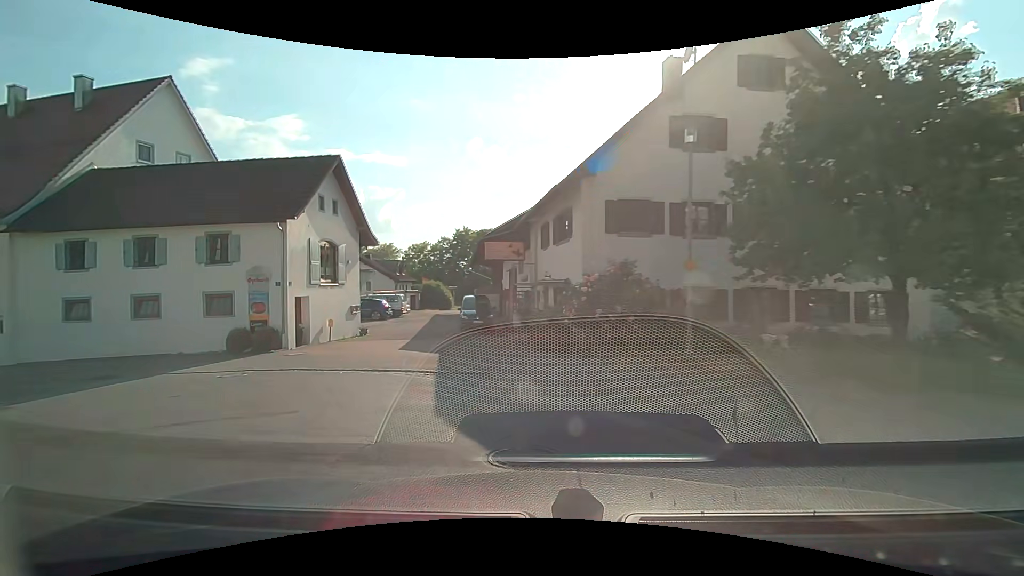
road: tertiary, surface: asphalt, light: Day
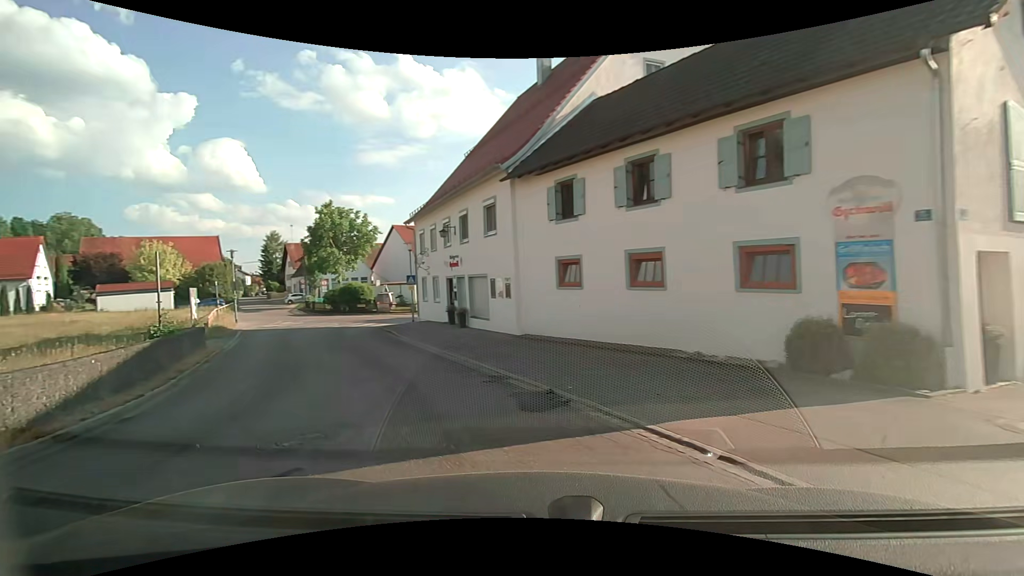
(-5.0, +10.4) m; -55°
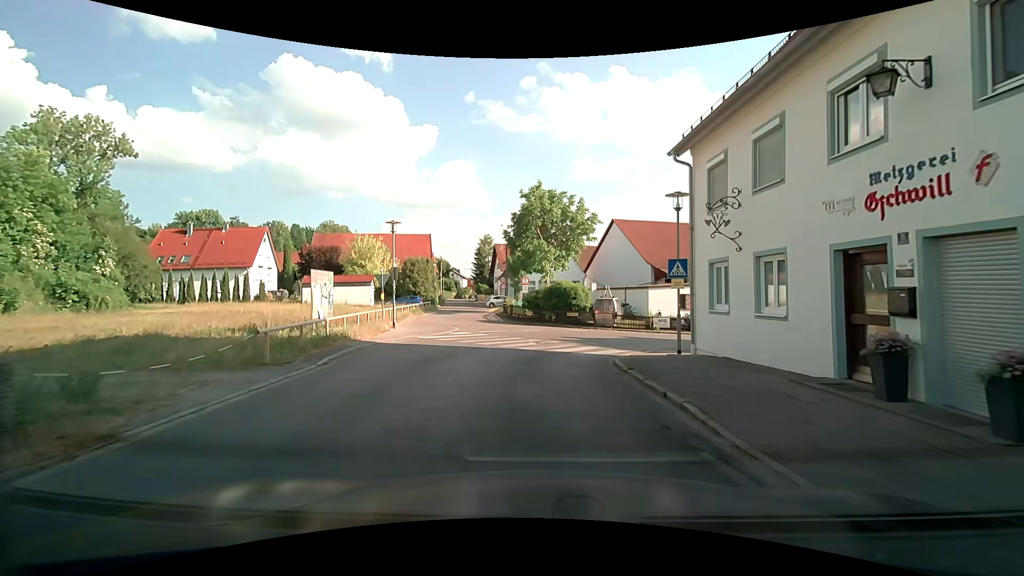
(-4.9, +15.0) m; -24°
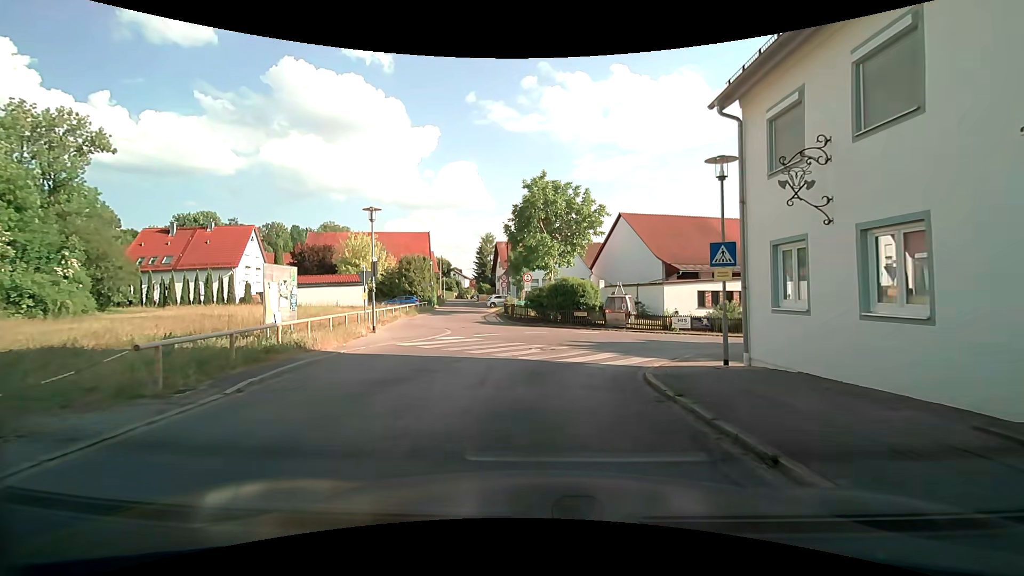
(0.0, +3.4) m; 0°
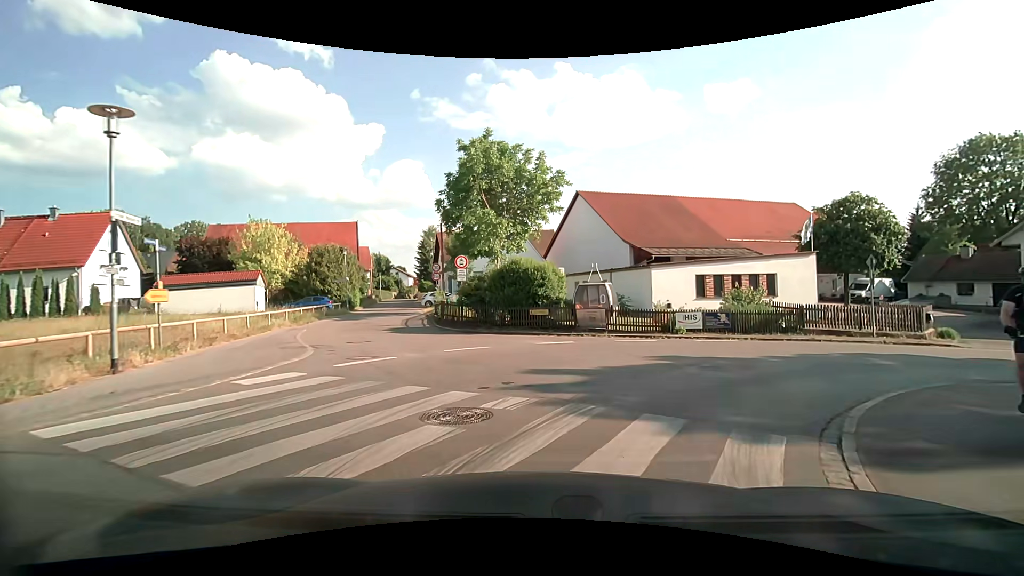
(+0.2, +10.0) m; +5°
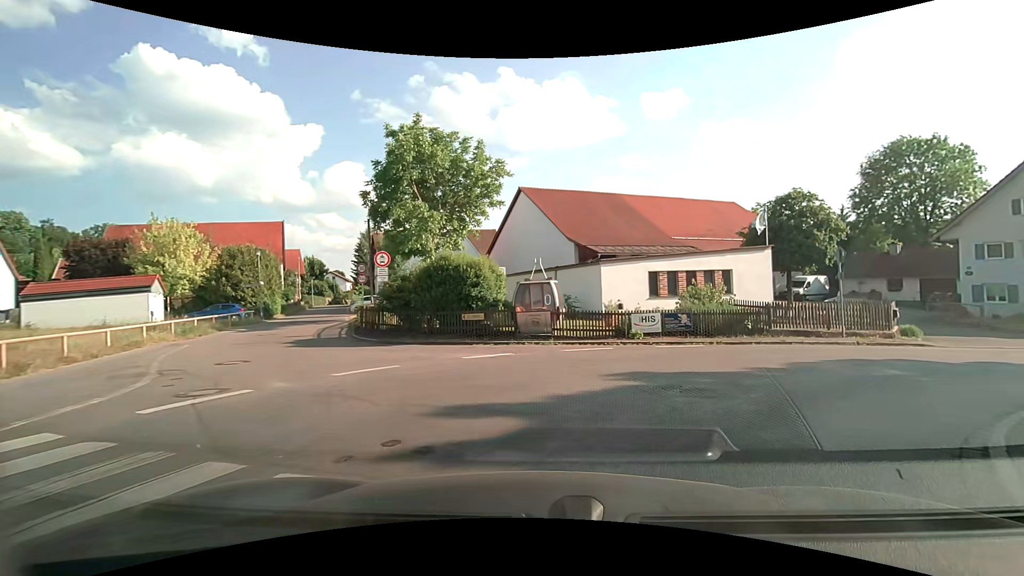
(+0.1, +3.2) m; +5°
(+3, +9) (+12, +13) (+22, +16) (+31, +20) (+40, +24) (+49, +28) (+58, +33) (+67, +38) (+76, +42) (+85, +47) m
